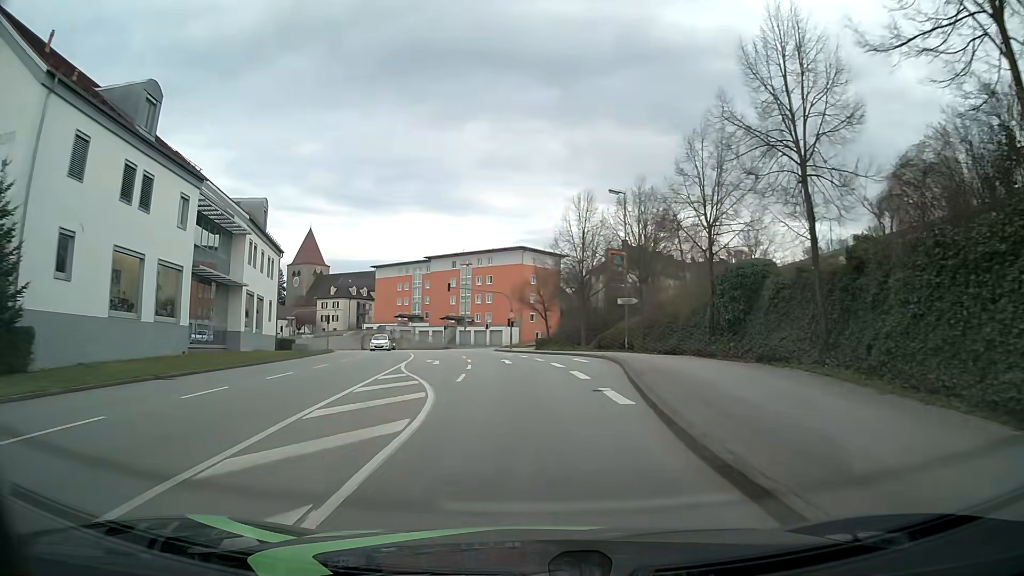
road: tertiary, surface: asphalt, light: Day
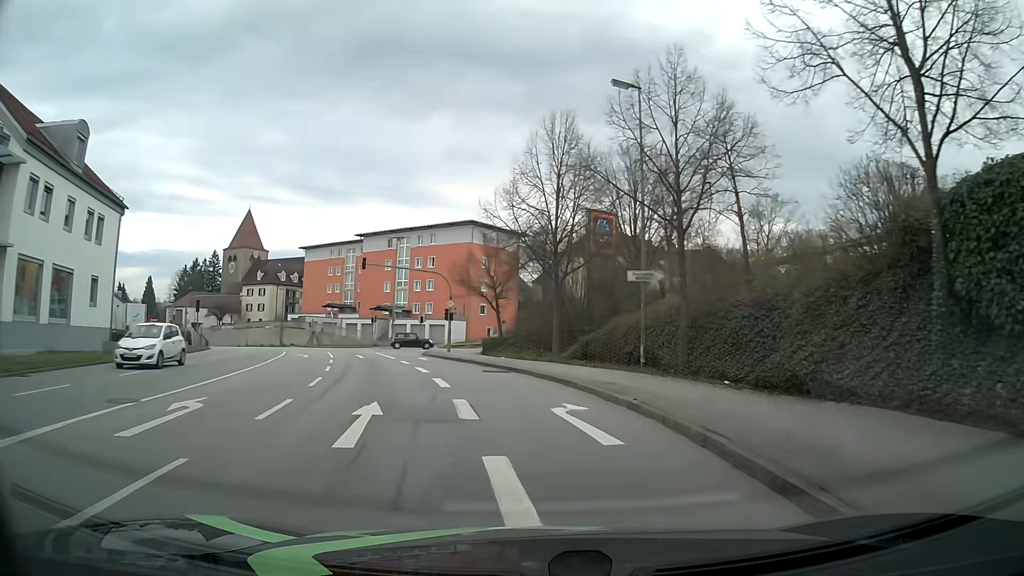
(+0.6, +19.2) m; +4°
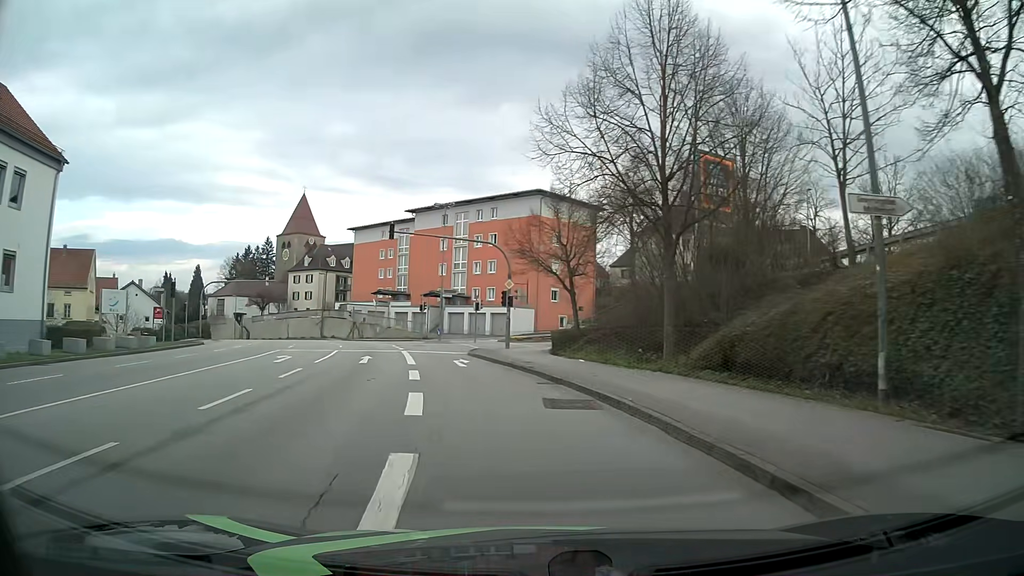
(-0.3, +12.3) m; -5°
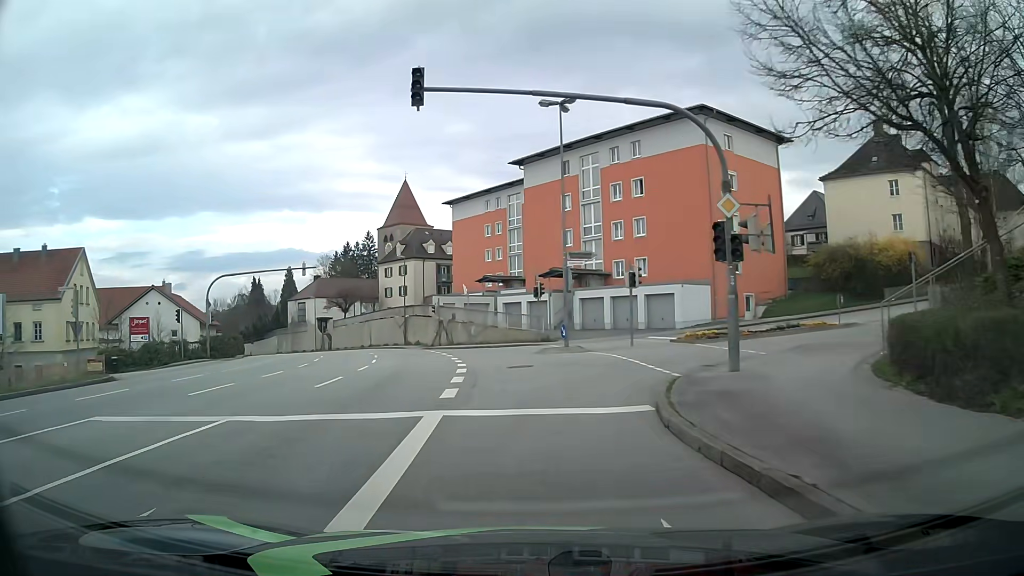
(-2.6, +22.2) m; -11°
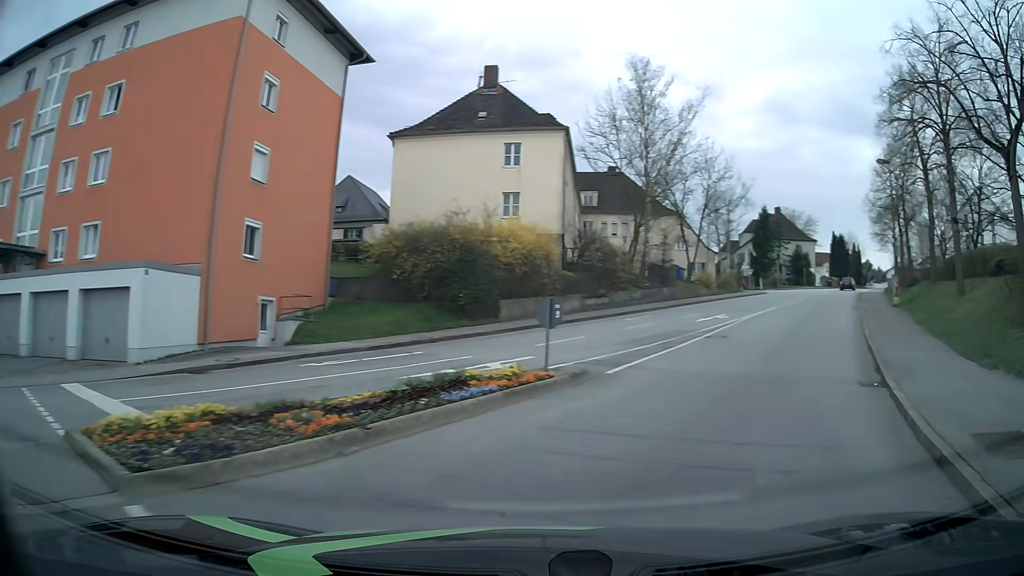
(+3.8, +20.8) m; +42°
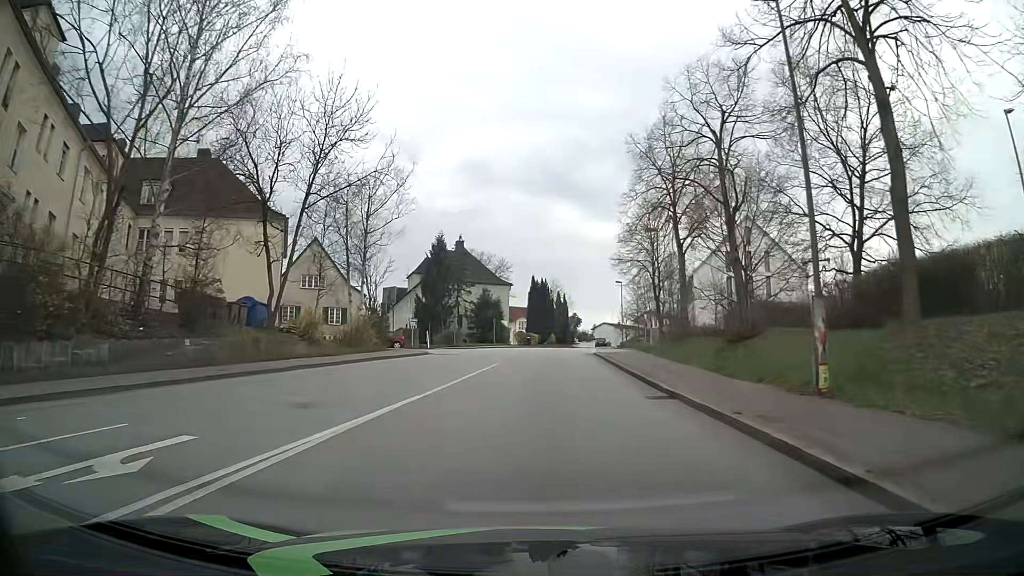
(+9.7, +24.0) m; +29°
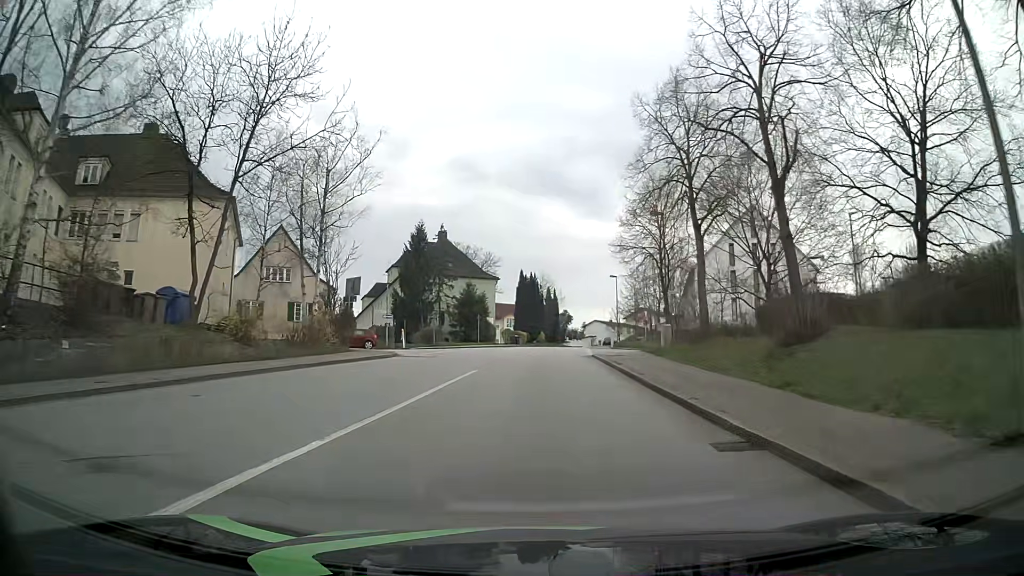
(0.0, +5.8) m; +1°
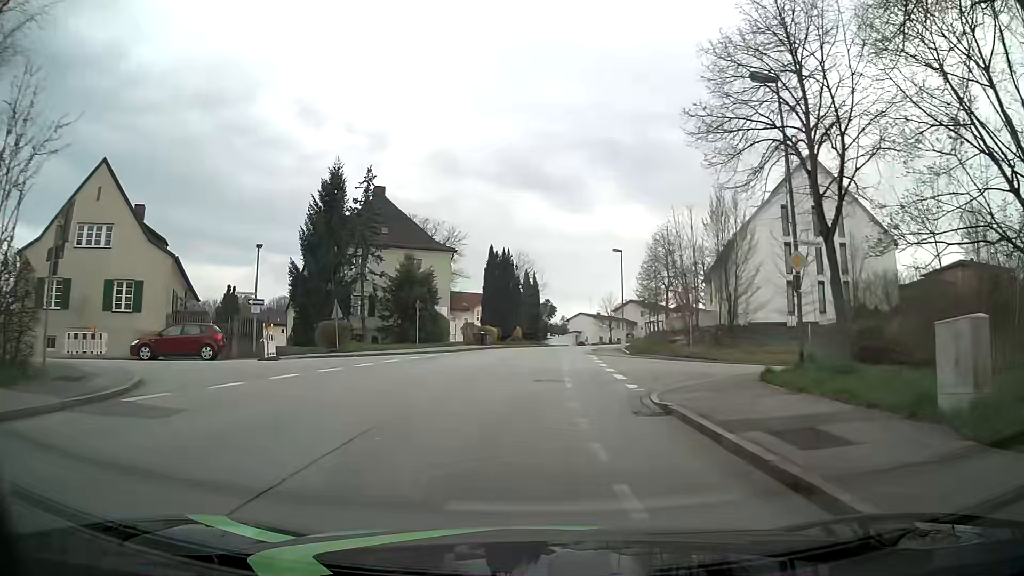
(+0.4, +21.2) m; +3°
